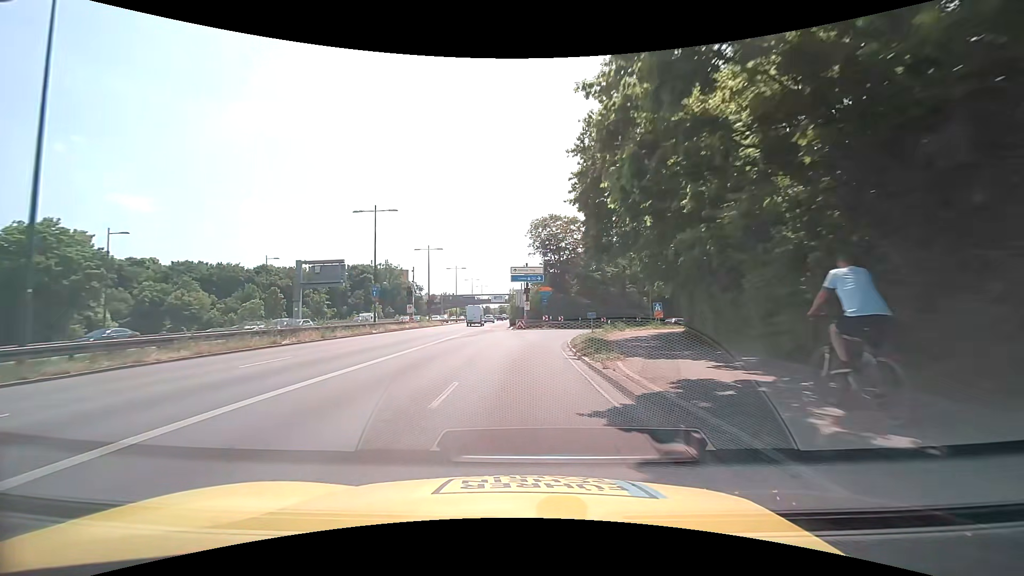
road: trunk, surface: asphalt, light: Day
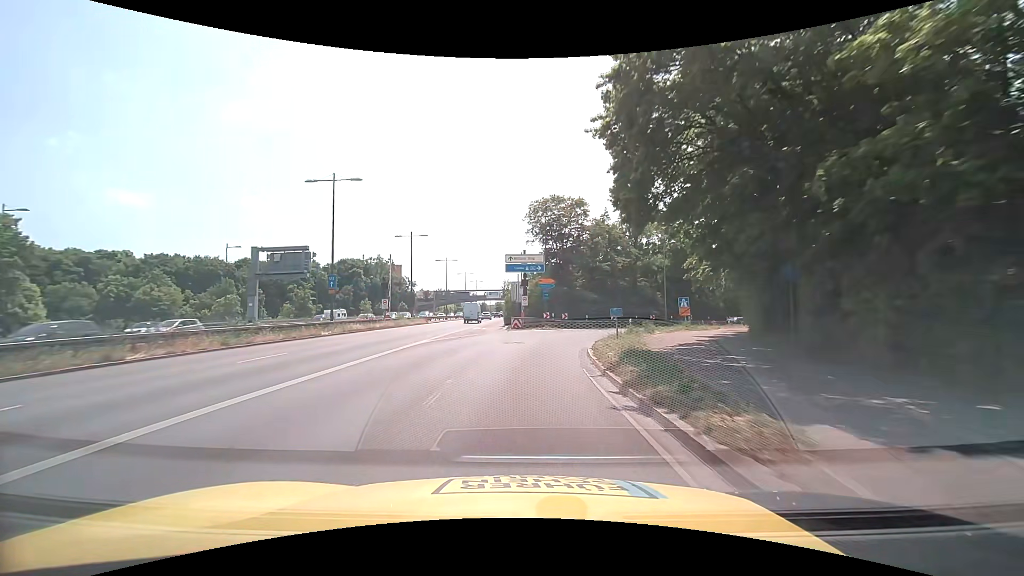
(0.0, +8.8) m; 0°
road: motorway_link
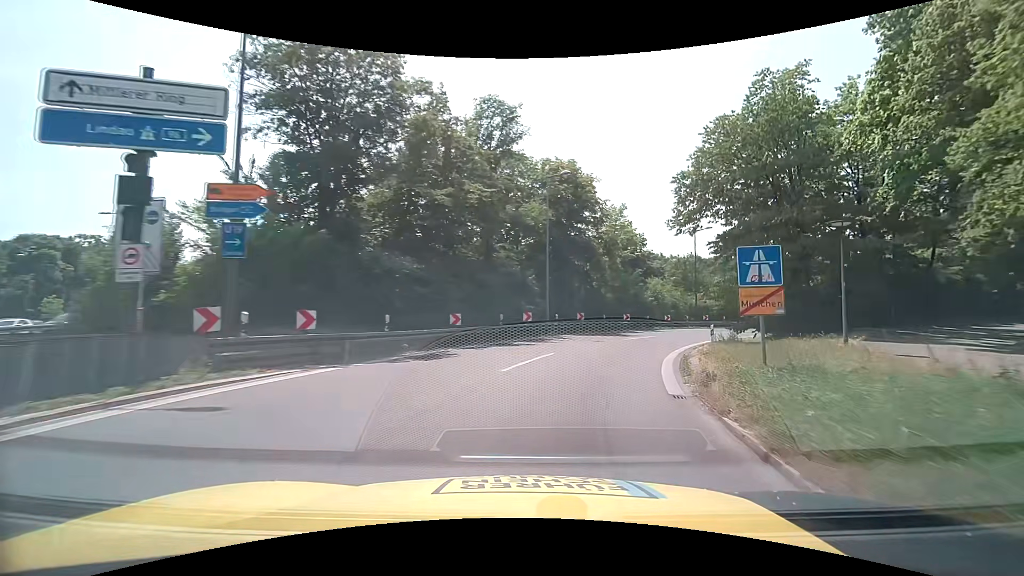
(+3.9, +32.7) m; +20°
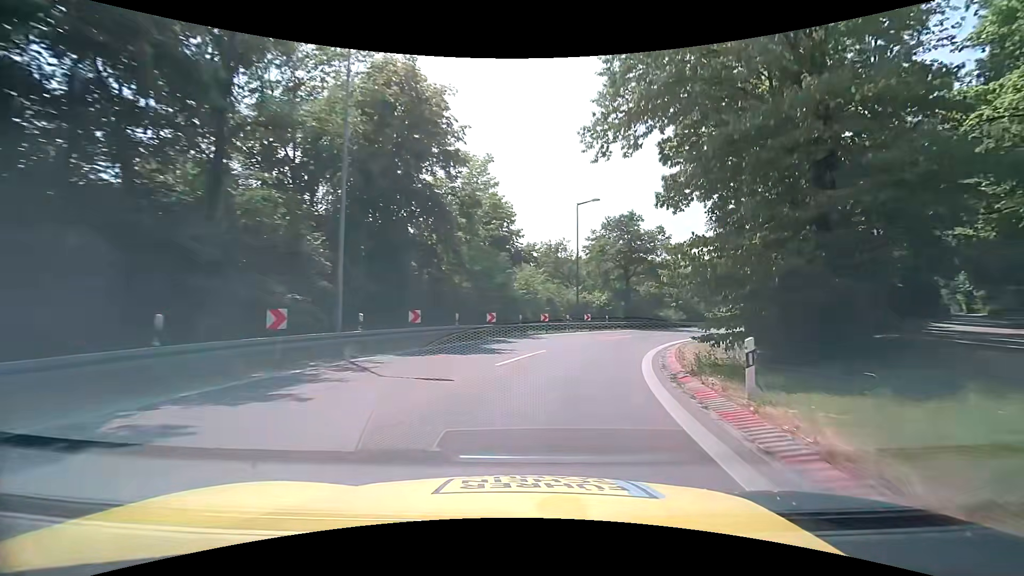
(+2.3, +16.1) m; +16°
(+1, +10) (+3, +20) (+6, +29) (+11, +38) (+16, +46) (+22, +54) (+28, +62) (+35, +70) (+41, +78) (+47, +86) m
